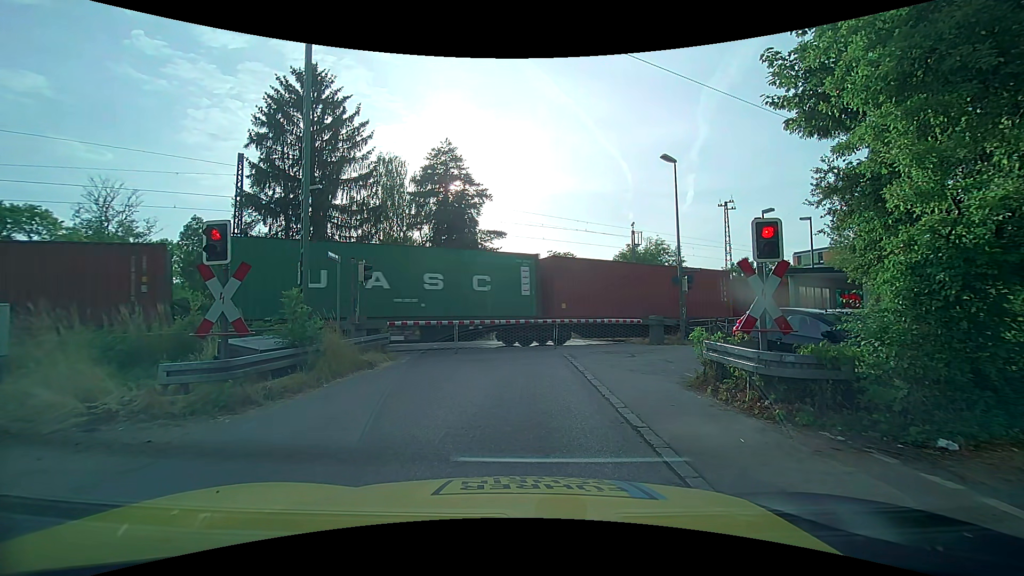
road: unclassified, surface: asphalt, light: Day
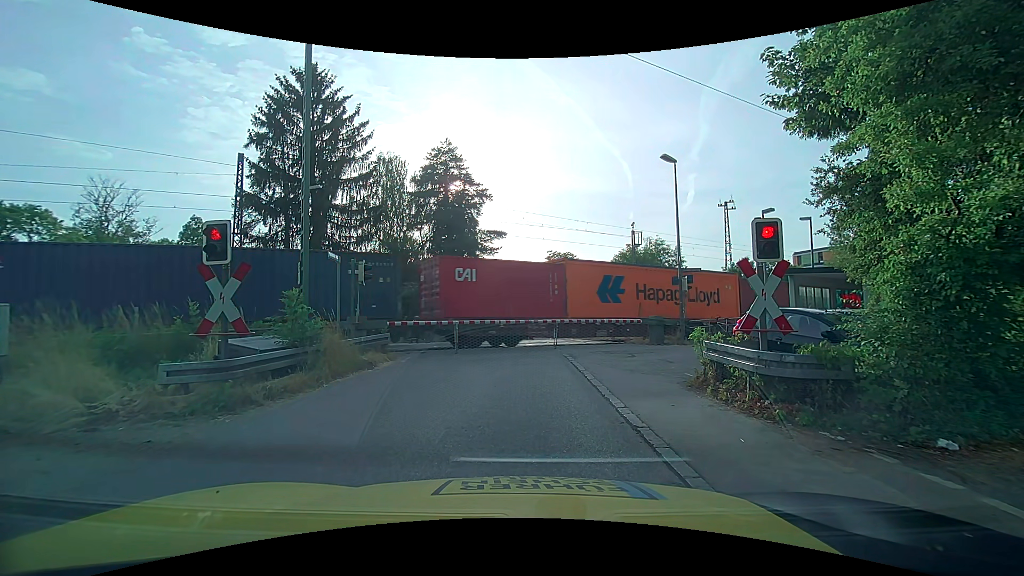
(0.0, 0.0) m; 0°
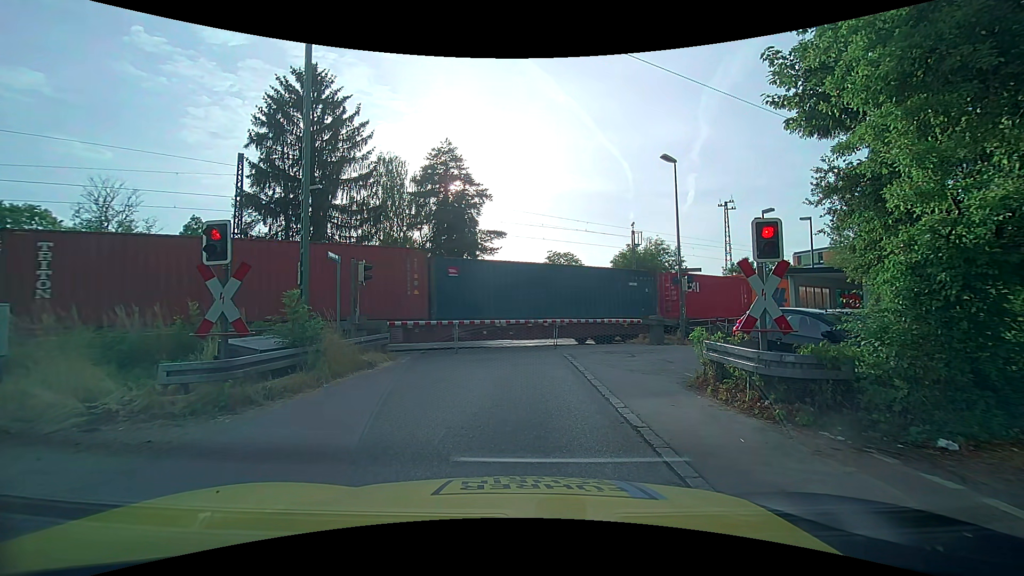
(0.0, 0.0) m; 0°
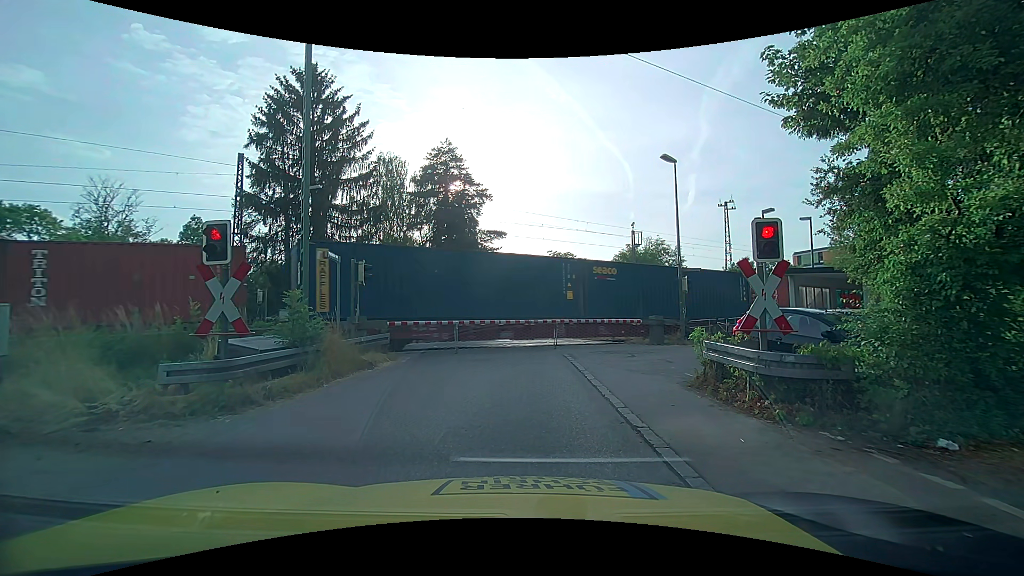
(0.0, 0.0) m; 0°
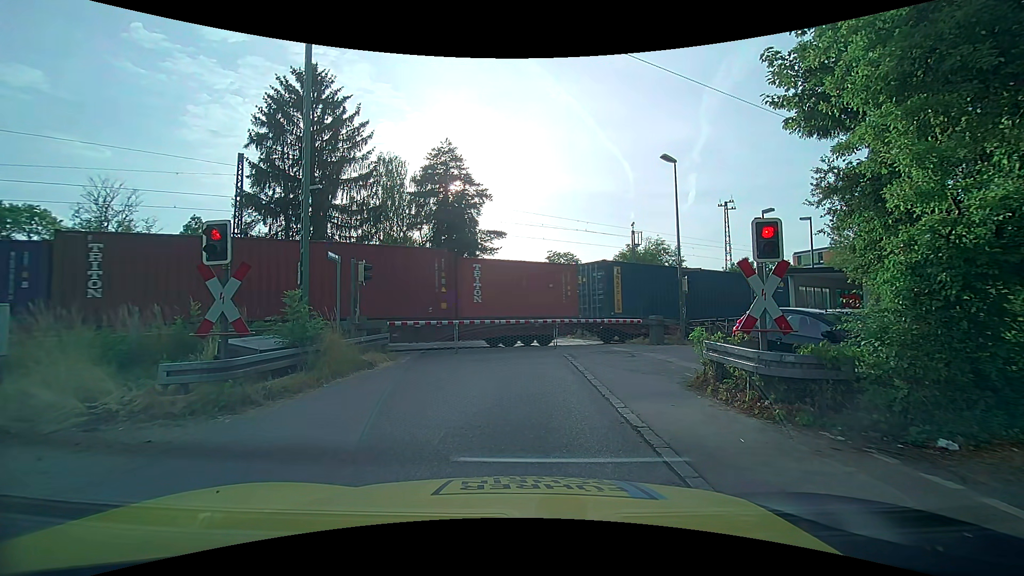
(0.0, 0.0) m; 0°
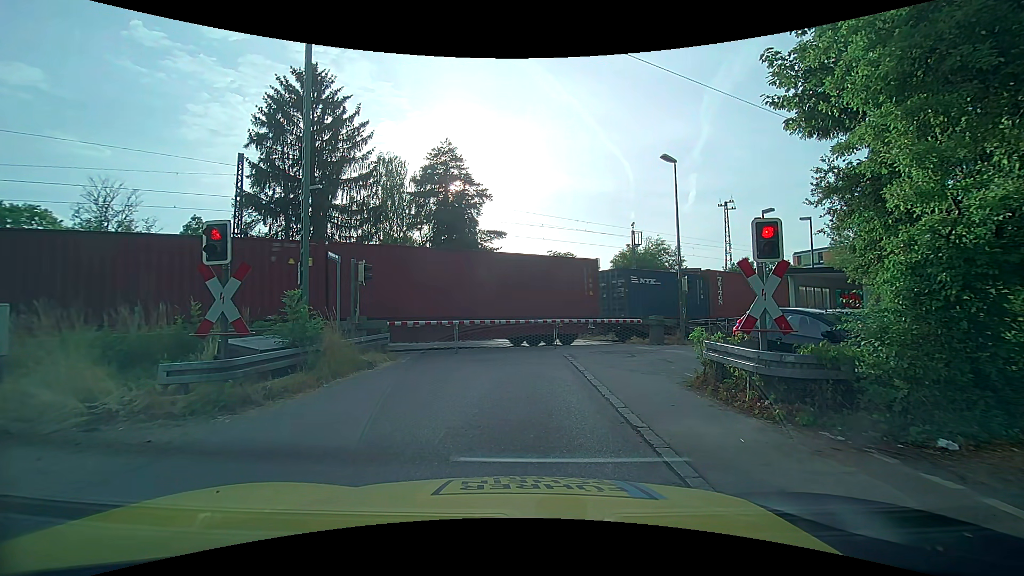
(0.0, 0.0) m; 0°
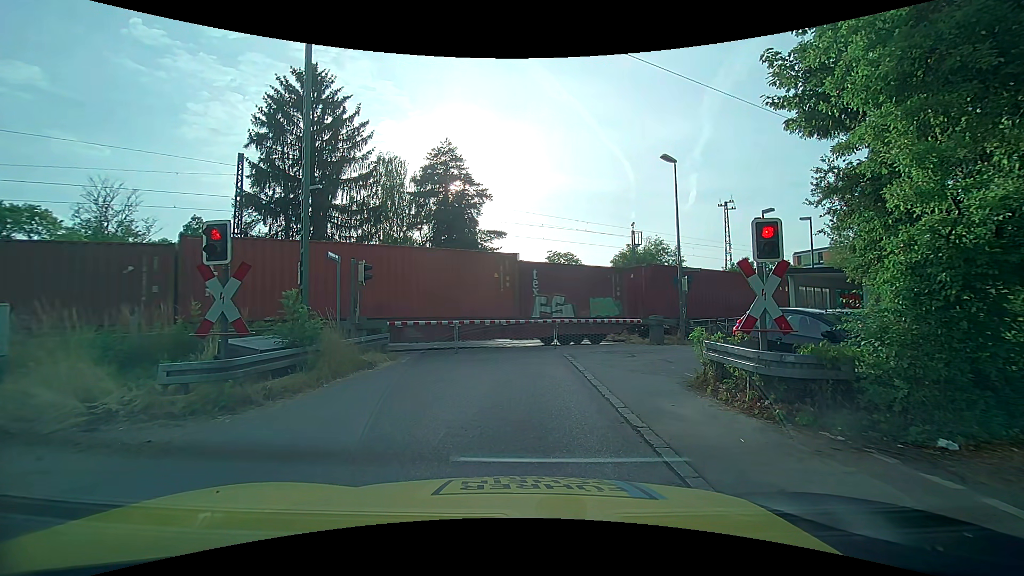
(0.0, 0.0) m; 0°
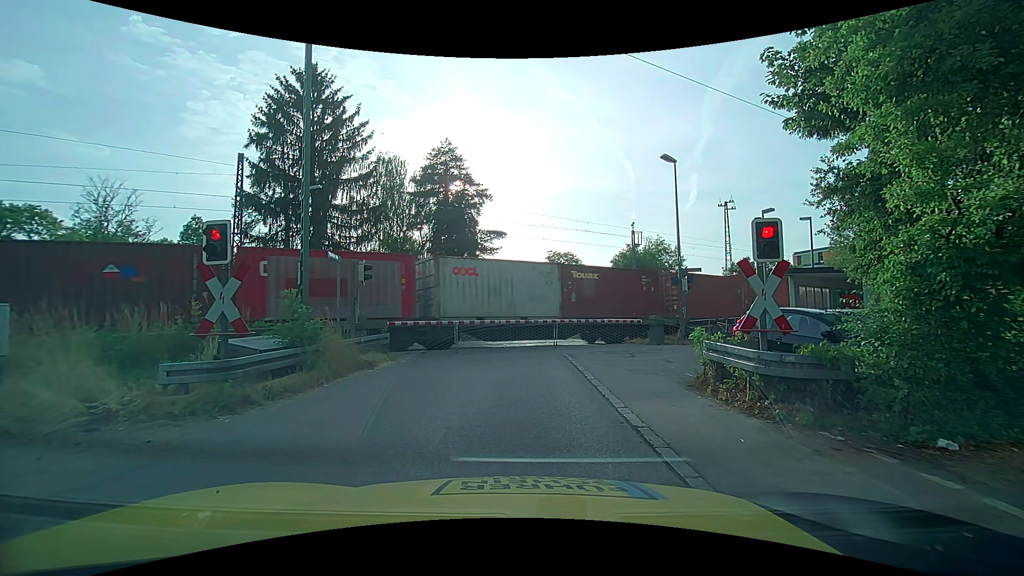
(0.0, 0.0) m; 0°
